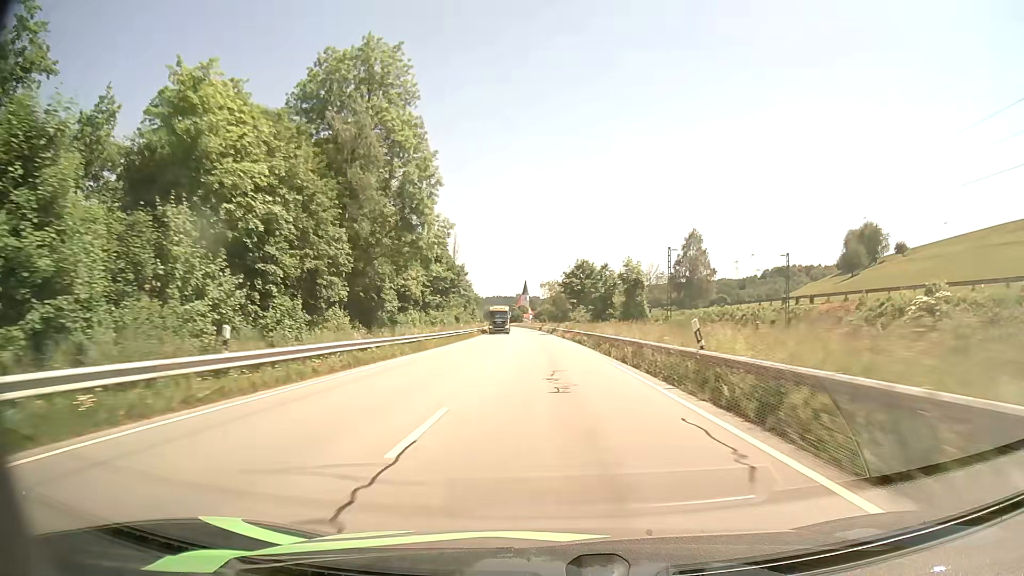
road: primary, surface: asphalt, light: Day
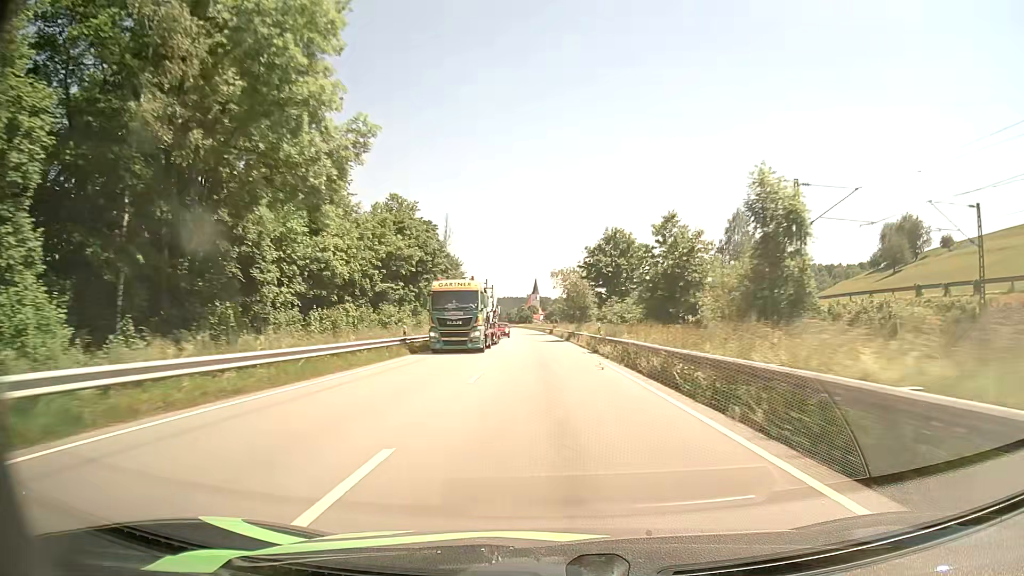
(-0.2, +28.1) m; -1°
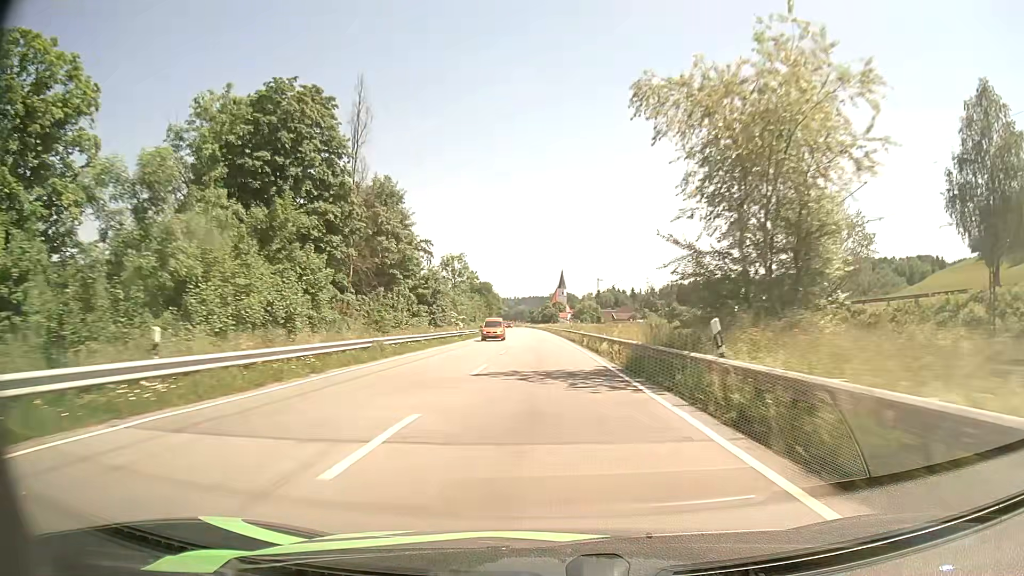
(-1.3, +70.9) m; -2°
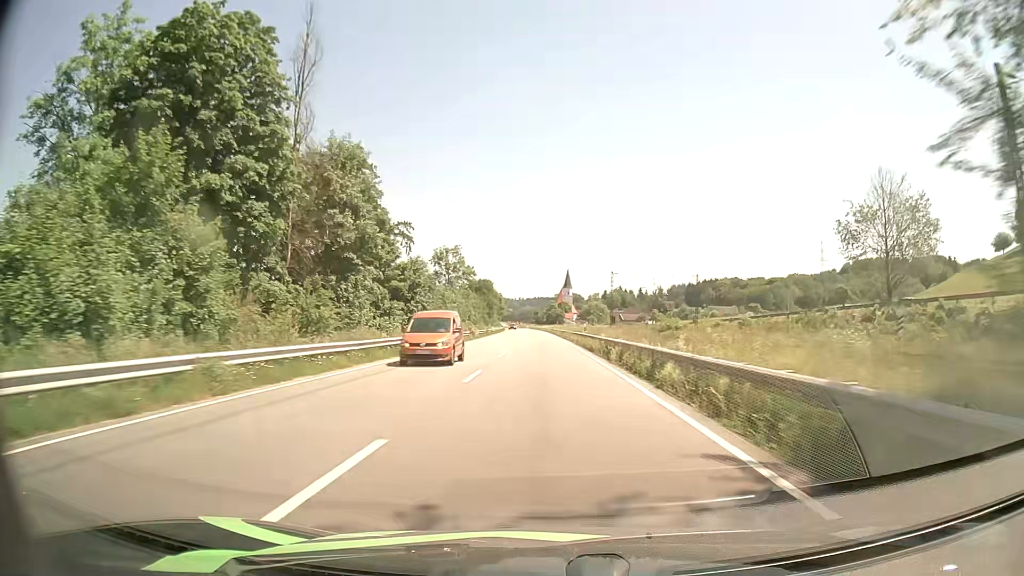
(0.0, +14.3) m; 0°
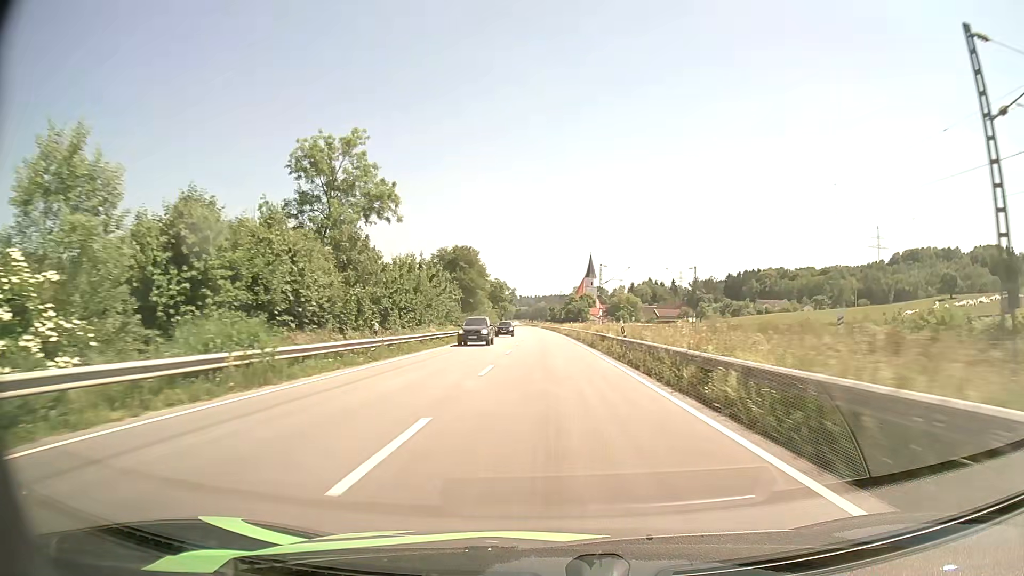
(-1.1, +70.9) m; -1°
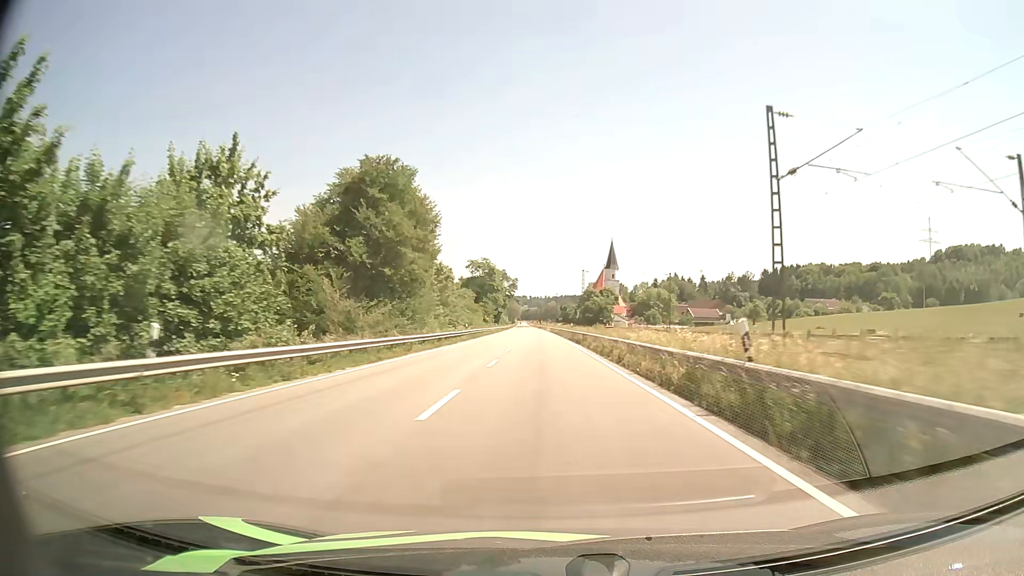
(-0.5, +56.3) m; -1°
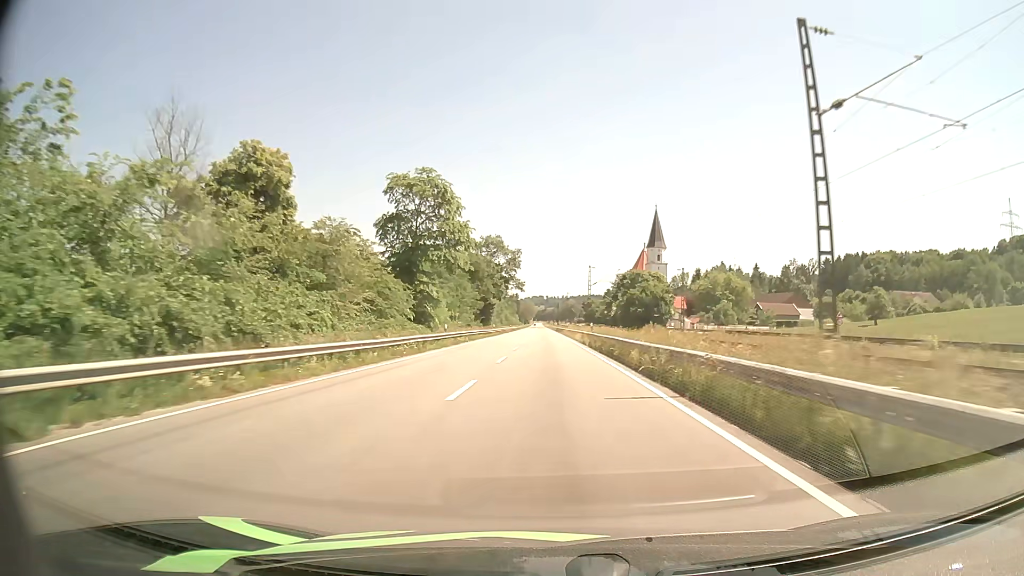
(-0.9, +70.0) m; -1°
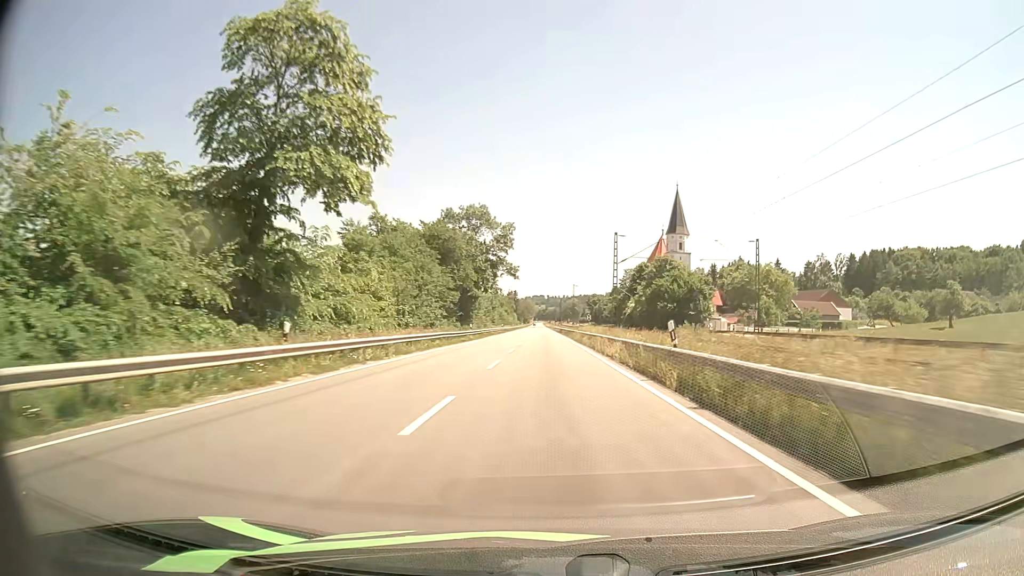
(-0.1, +28.0) m; 0°
(0, +10) (0, +20) (0, +30) (0, +40) (0, +50) (0, +60) (0, +70) (0, +80) (0, +90) (0, +100) m
